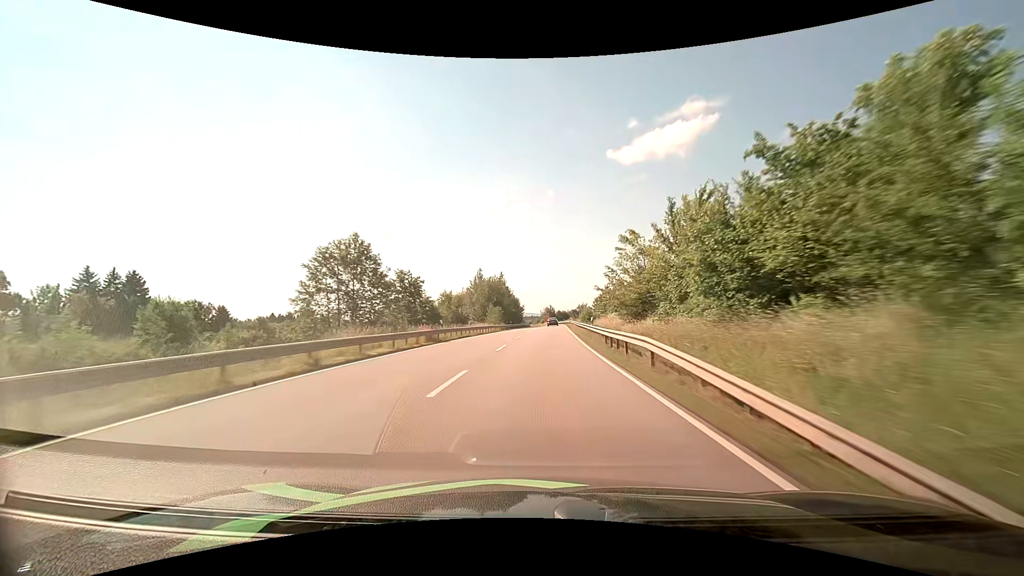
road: primary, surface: asphalt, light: Day
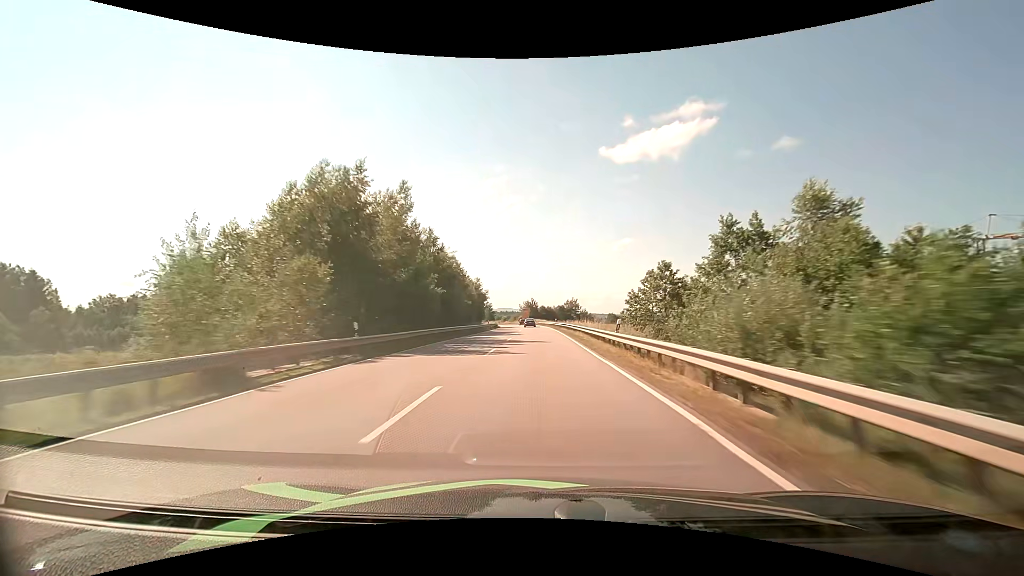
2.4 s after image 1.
(+1.6, +62.9) m; +2°
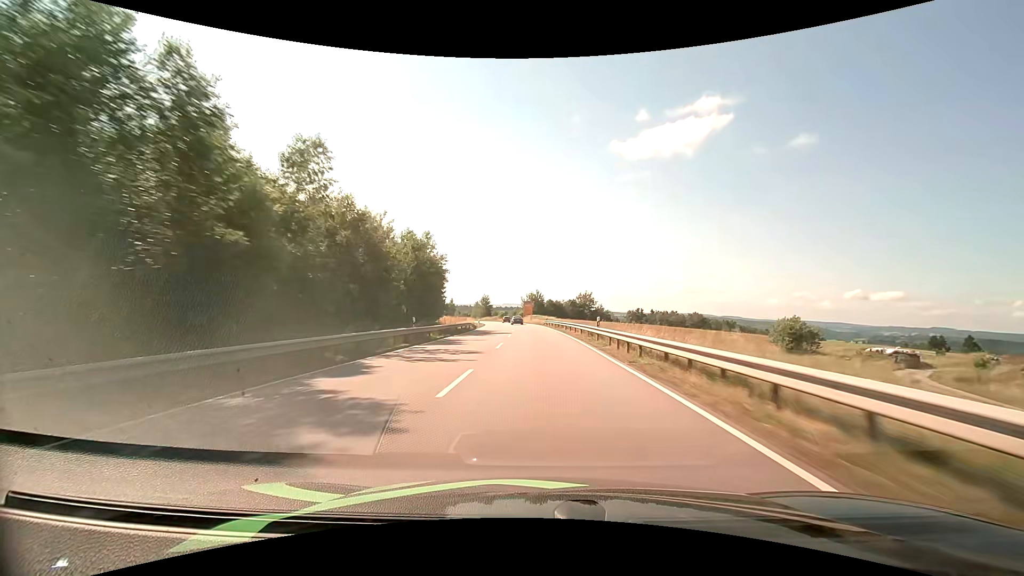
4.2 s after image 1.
(-0.1, +45.2) m; -1°
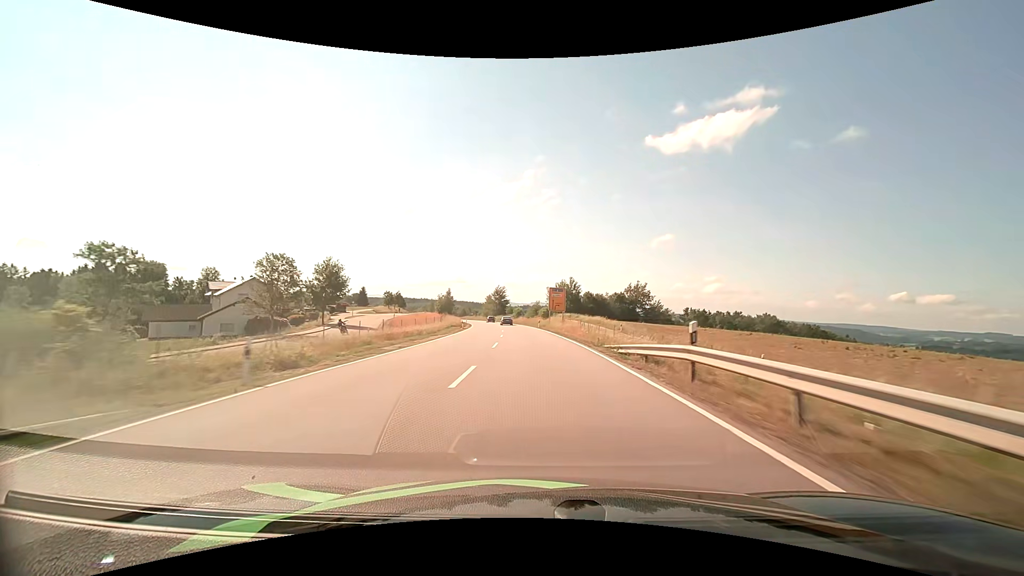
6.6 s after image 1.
(-1.2, +59.0) m; -3°
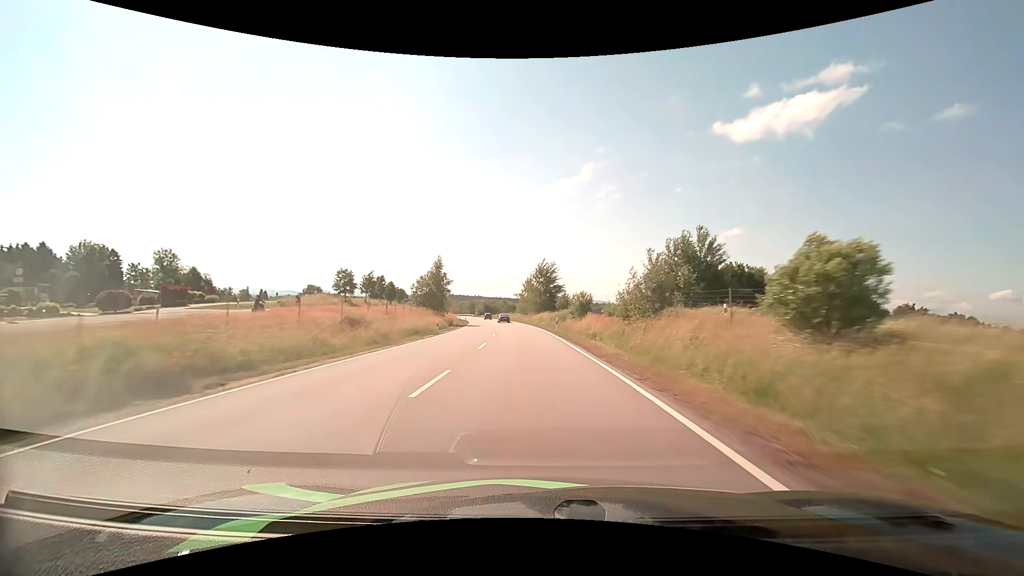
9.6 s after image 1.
(-3.6, +73.3) m; -6°
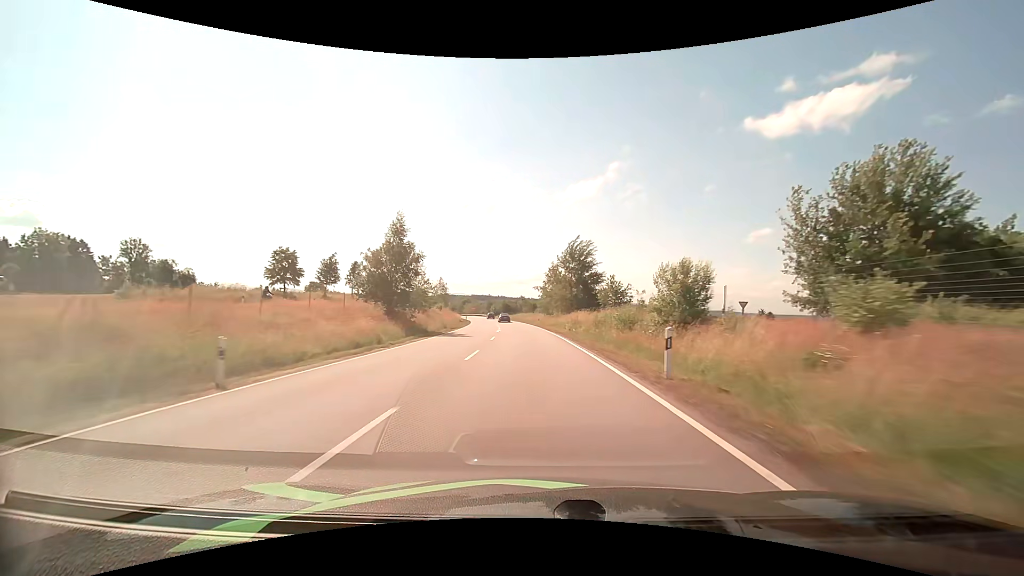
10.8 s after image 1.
(-0.7, +29.3) m; -3°
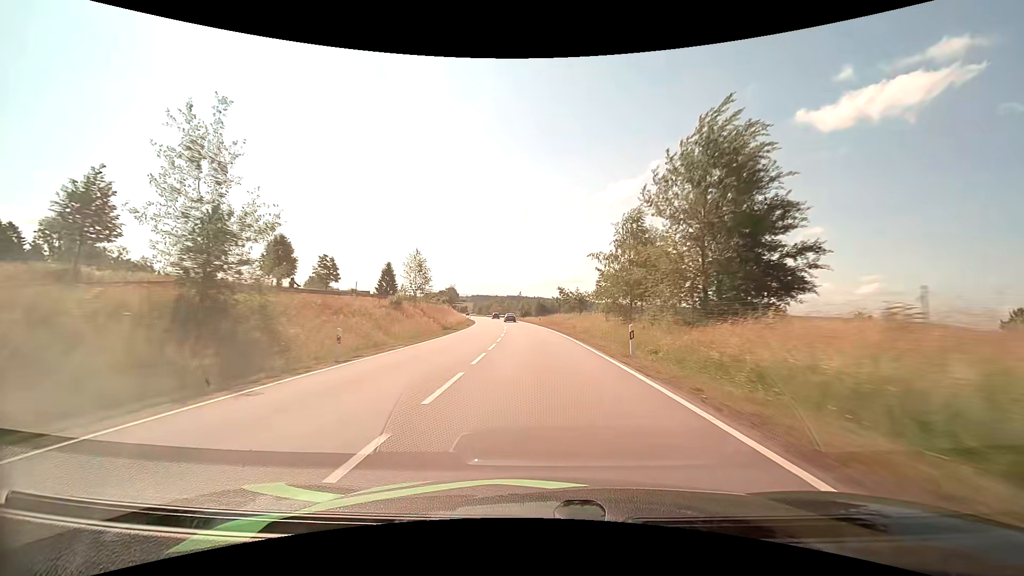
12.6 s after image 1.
(-1.7, +44.0) m; -4°
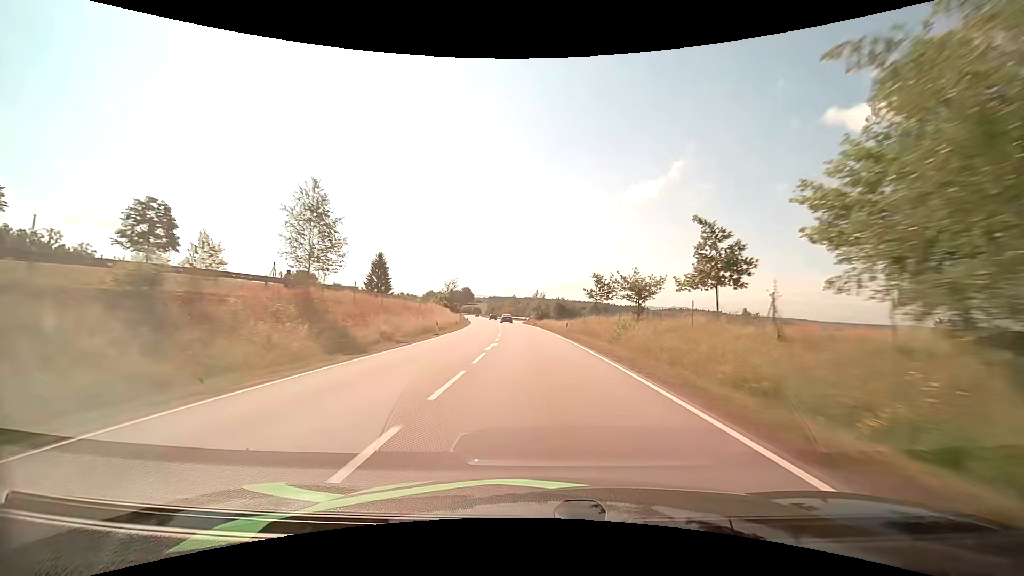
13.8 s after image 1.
(-0.6, +29.8) m; -2°
(0, +10) (0, +20) (0, +30) (-1, +40) (-2, +50) (-2, +60) (-3, +70) (-4, +80) (-6, +90) (-7, +100) m
